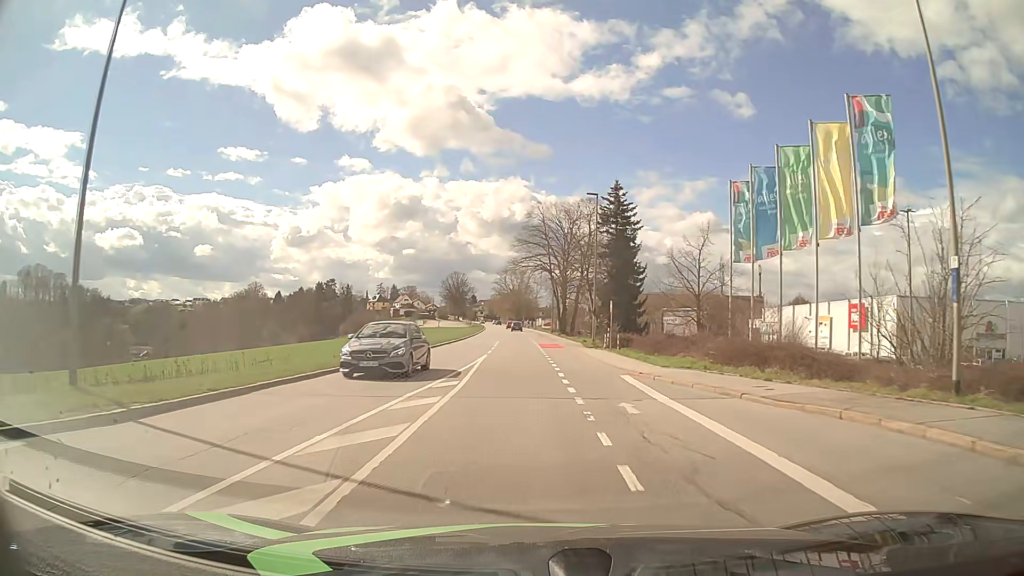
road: tertiary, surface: asphalt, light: Day
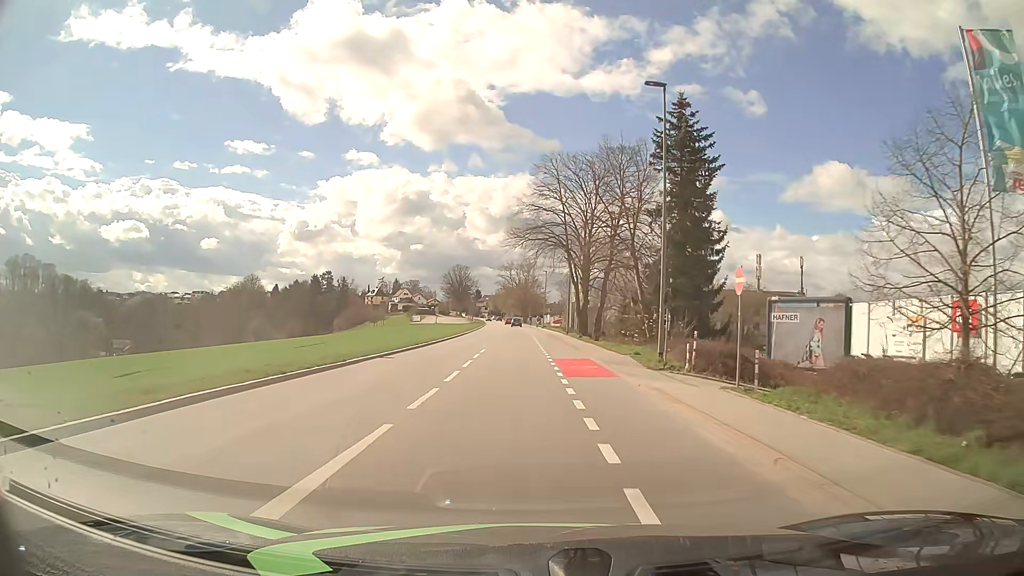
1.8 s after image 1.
(-0.2, +21.1) m; -1°
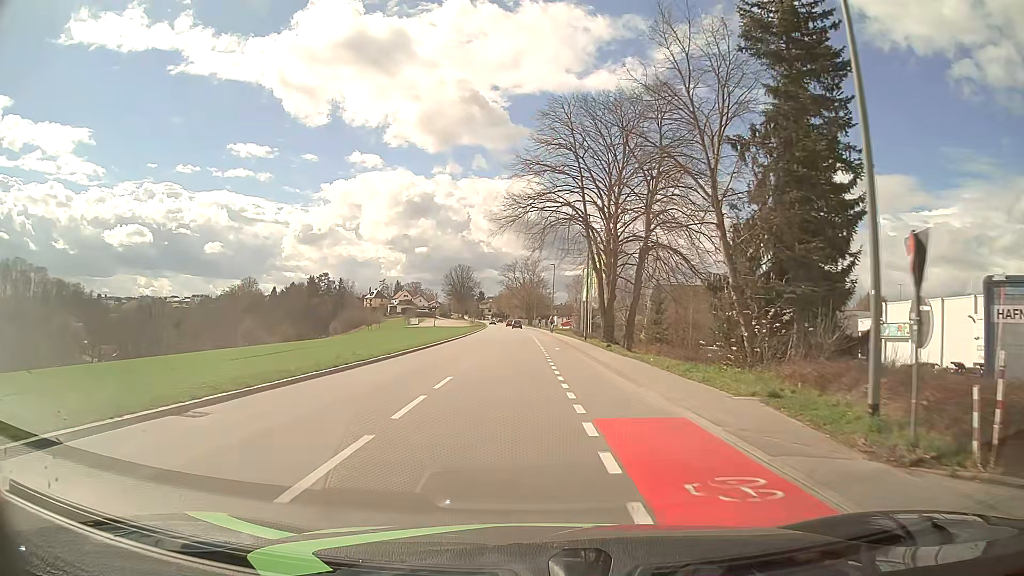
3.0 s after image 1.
(0.0, +14.5) m; 0°
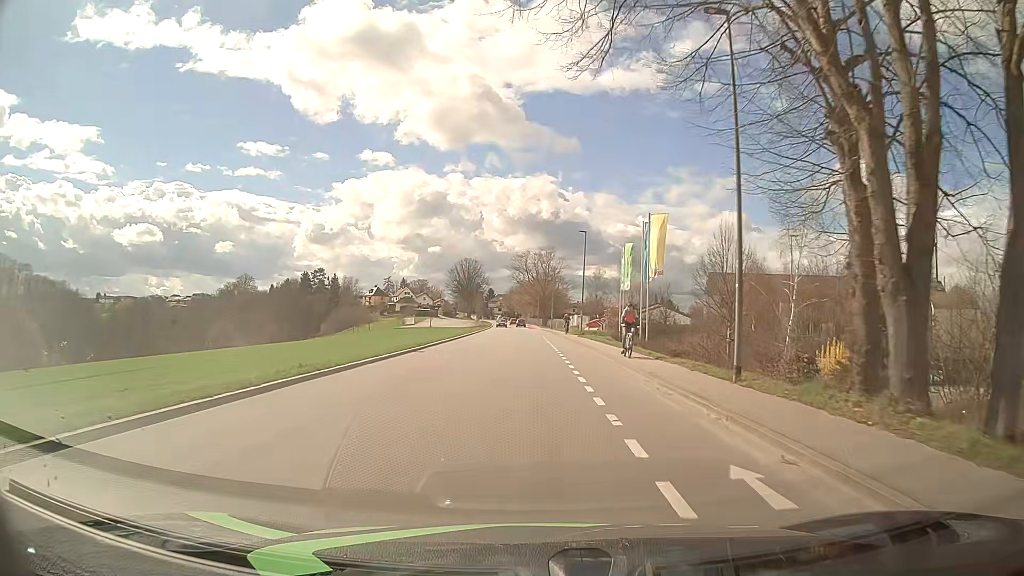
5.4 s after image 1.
(-0.5, +29.6) m; -1°
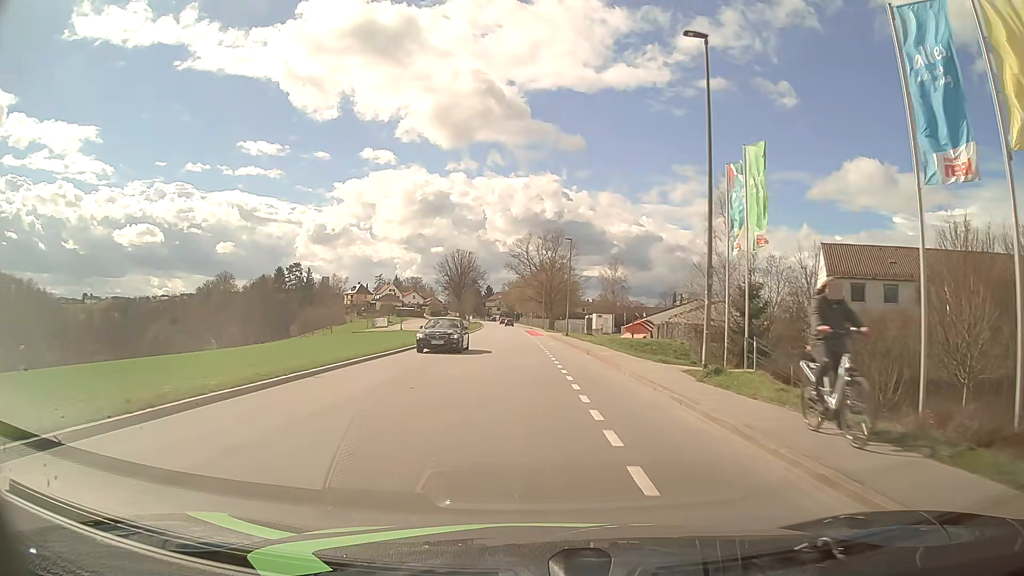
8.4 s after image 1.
(+0.1, +37.6) m; 0°
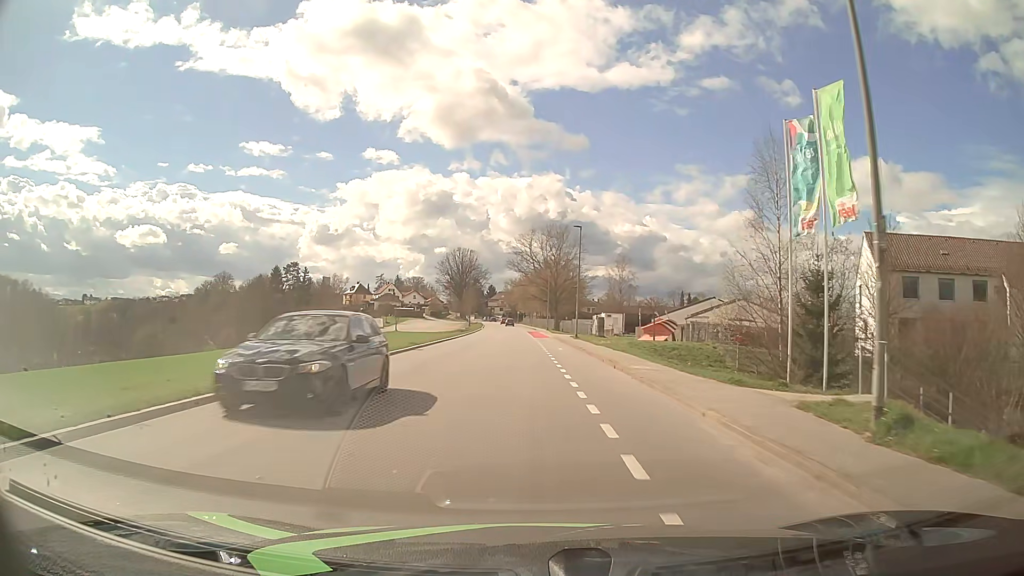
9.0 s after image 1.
(0.0, +7.6) m; 0°
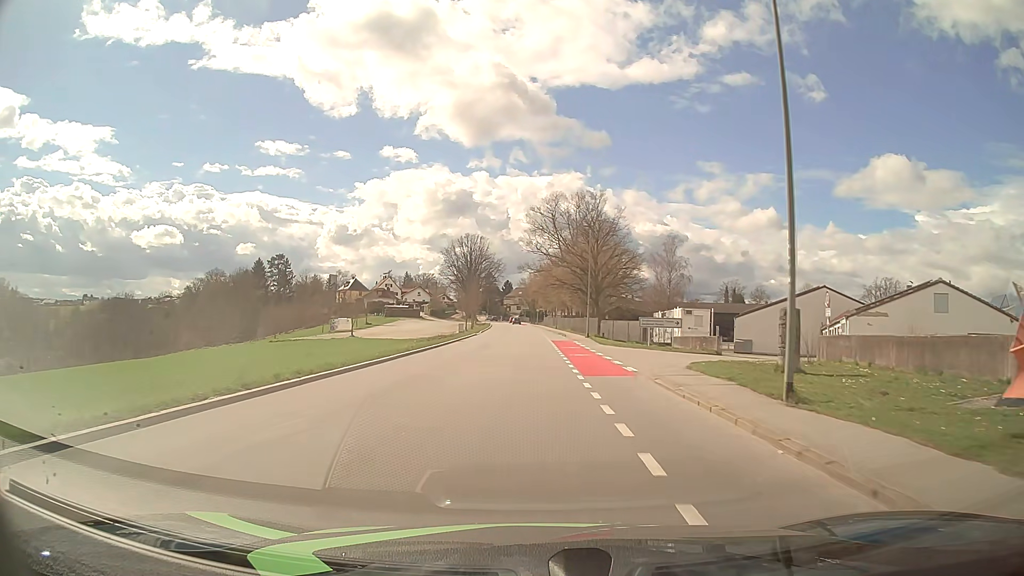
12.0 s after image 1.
(-0.6, +38.0) m; -2°
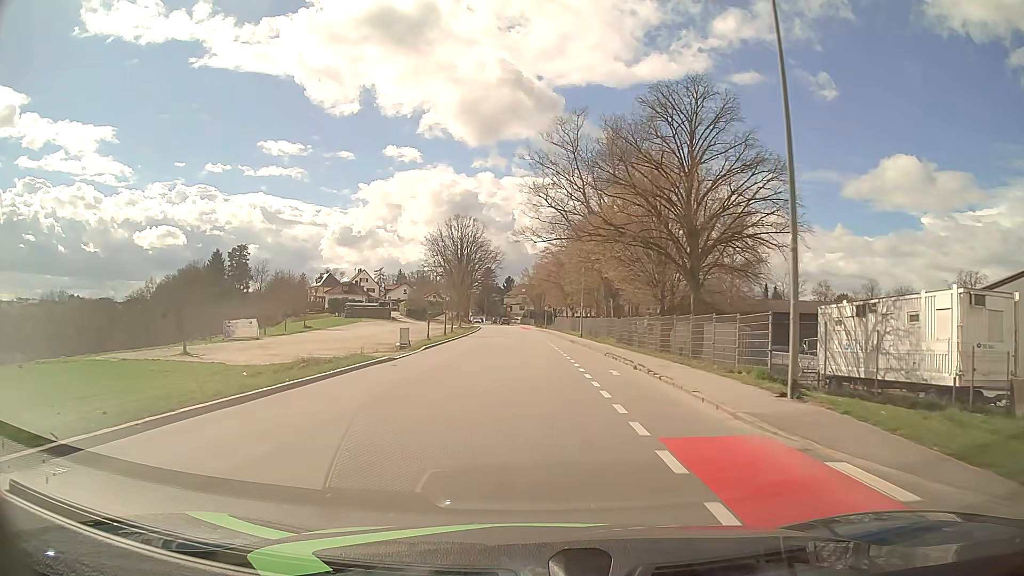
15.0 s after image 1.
(-0.1, +38.1) m; 0°
(0, +10) (0, +20) (0, +30) (0, +40) (0, +50) (0, +60) (-1, +70) (-1, +80) (-2, +90) (-2, +100) m
